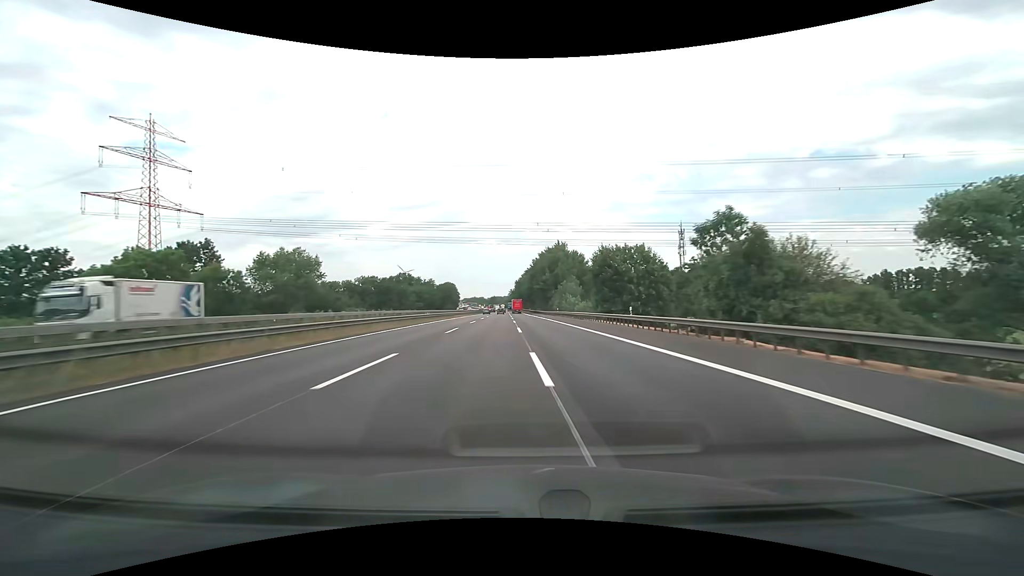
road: motorway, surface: asphalt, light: Day
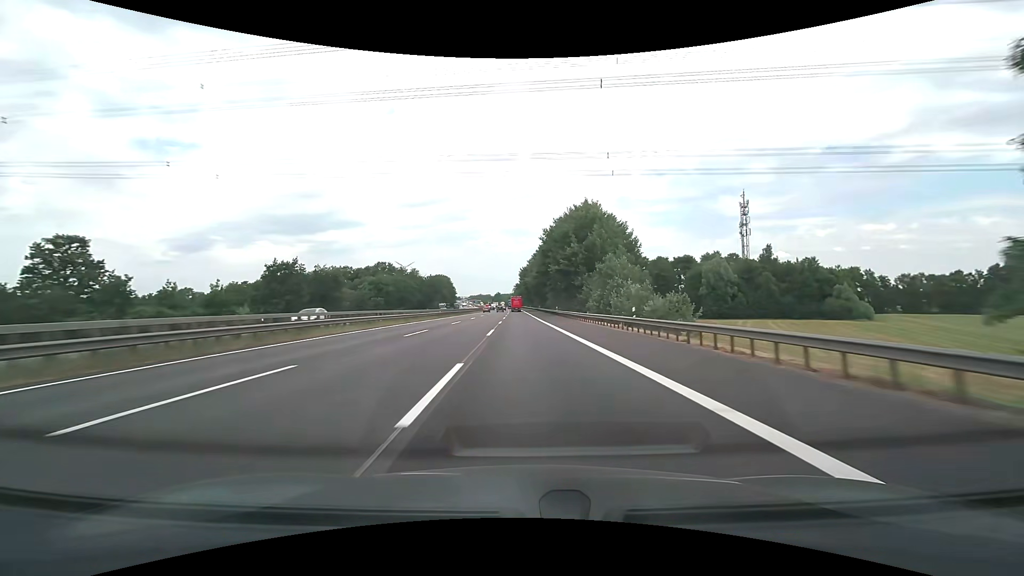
(0.0, +56.8) m; -1°
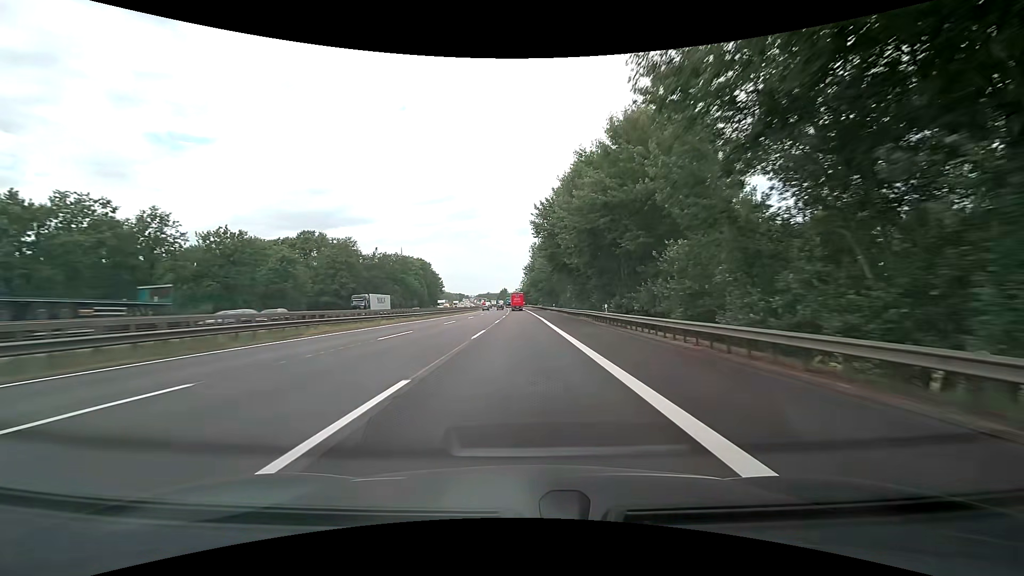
(-1.5, +92.9) m; -1°
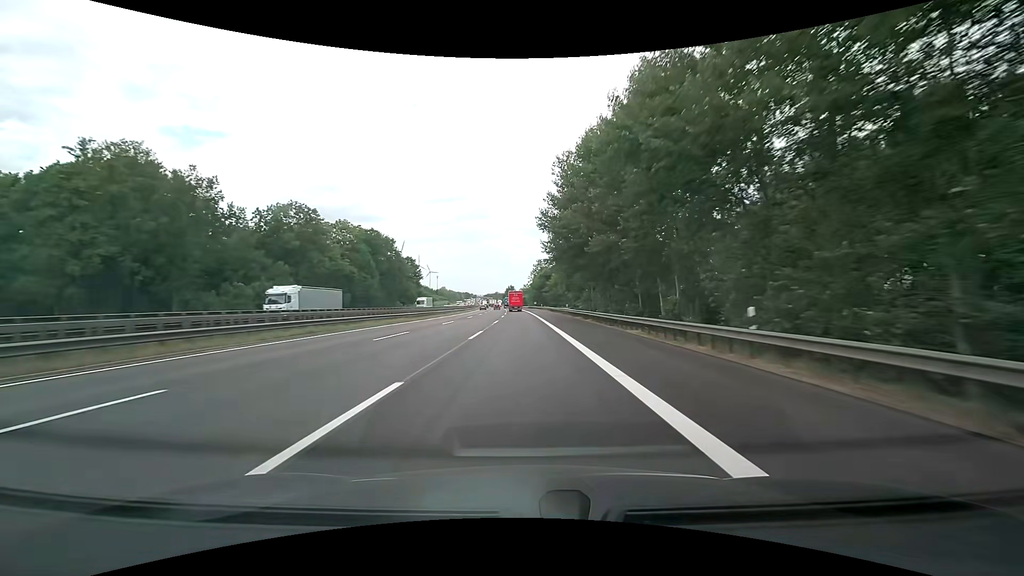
(-0.5, +72.4) m; -1°
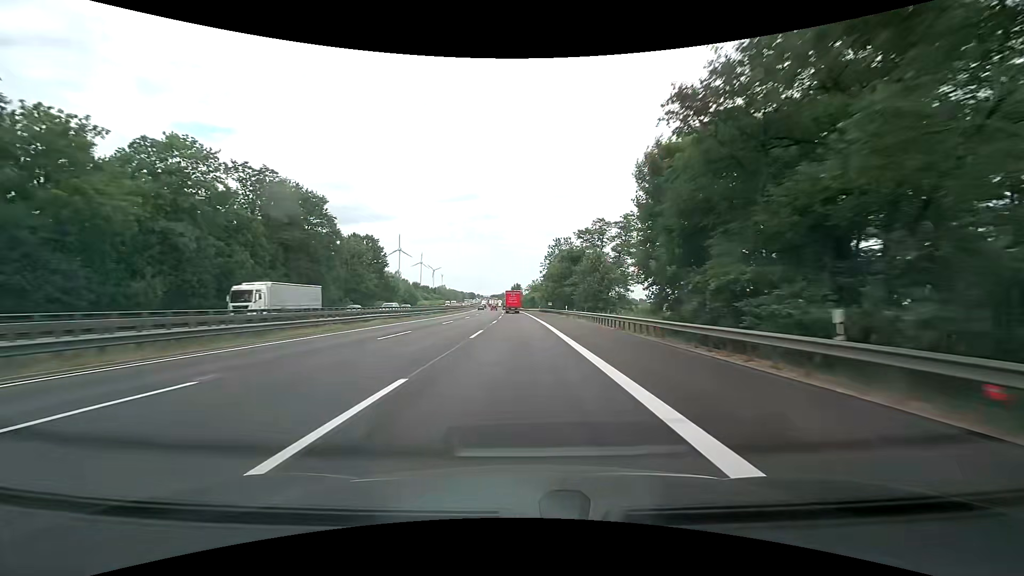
(-0.5, +53.1) m; -1°
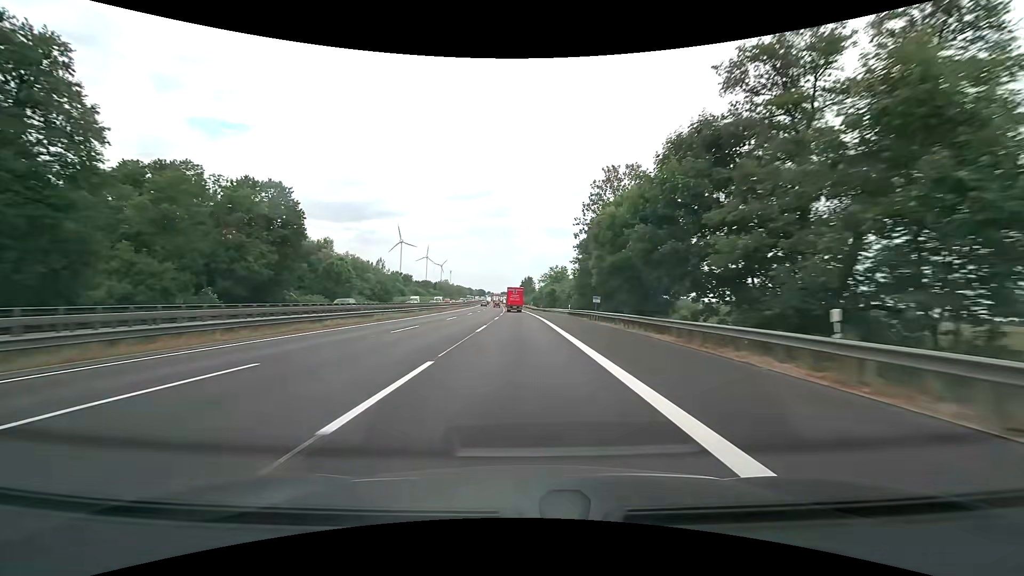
(-0.7, +51.9) m; -1°
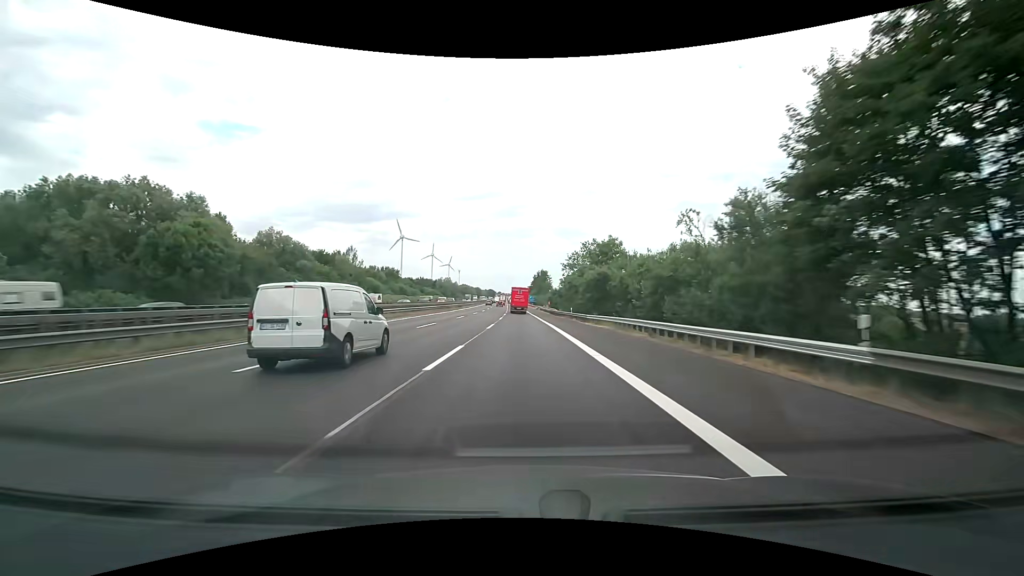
(-0.6, +48.8) m; -1°
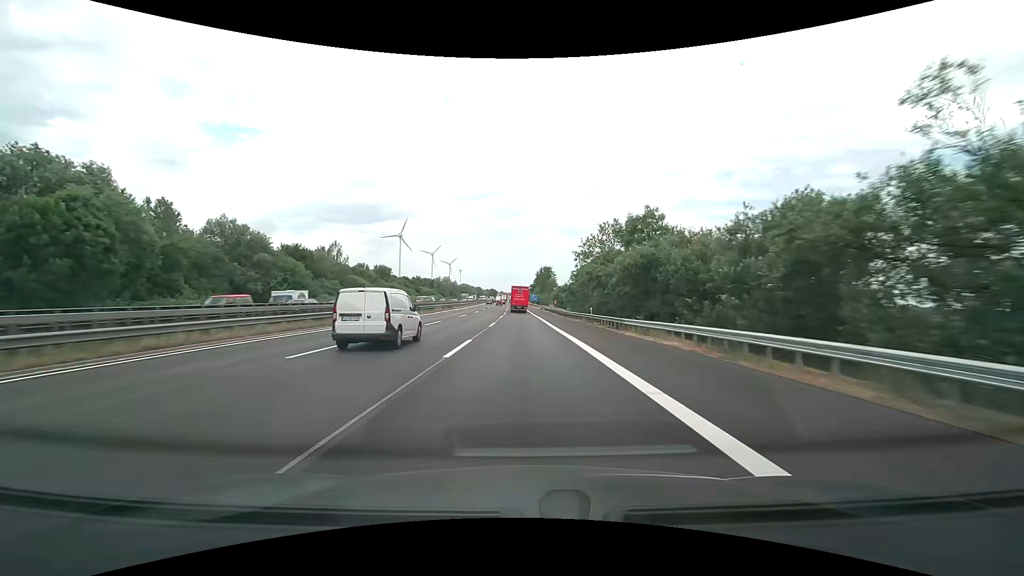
(0.0, +15.6) m; 0°
(0, +10) (0, +20) (0, +30) (0, +40) (0, +50) (-1, +60) (-1, +70) (-1, +80) (-1, +90) (-1, +100) m
